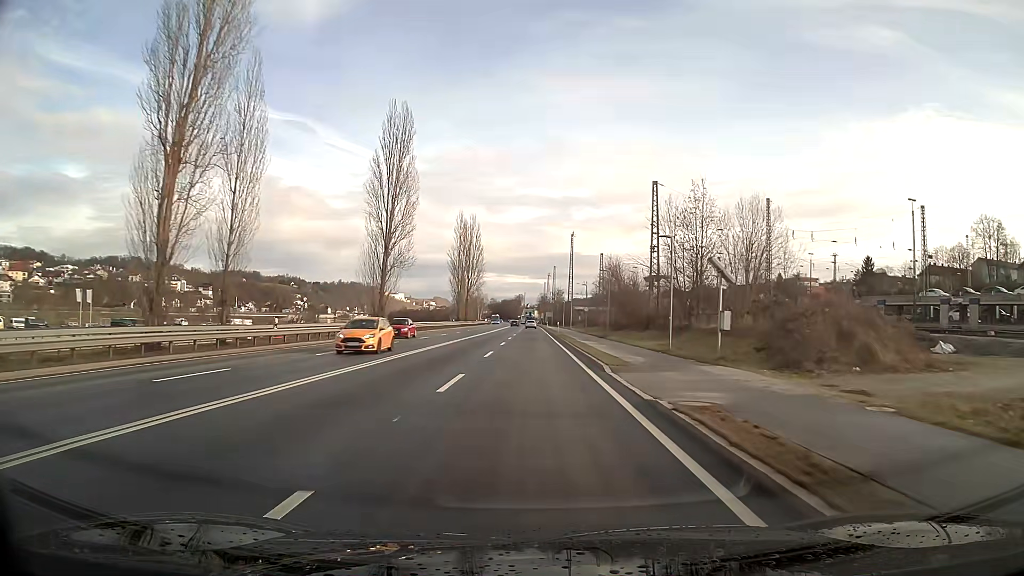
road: primary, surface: asphalt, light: Day
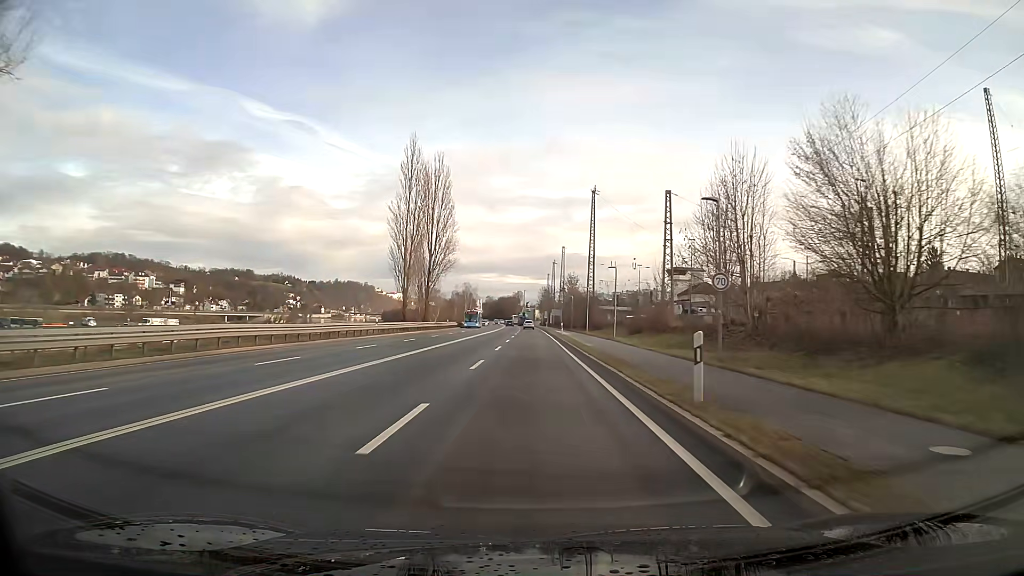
(0.0, +54.3) m; 0°
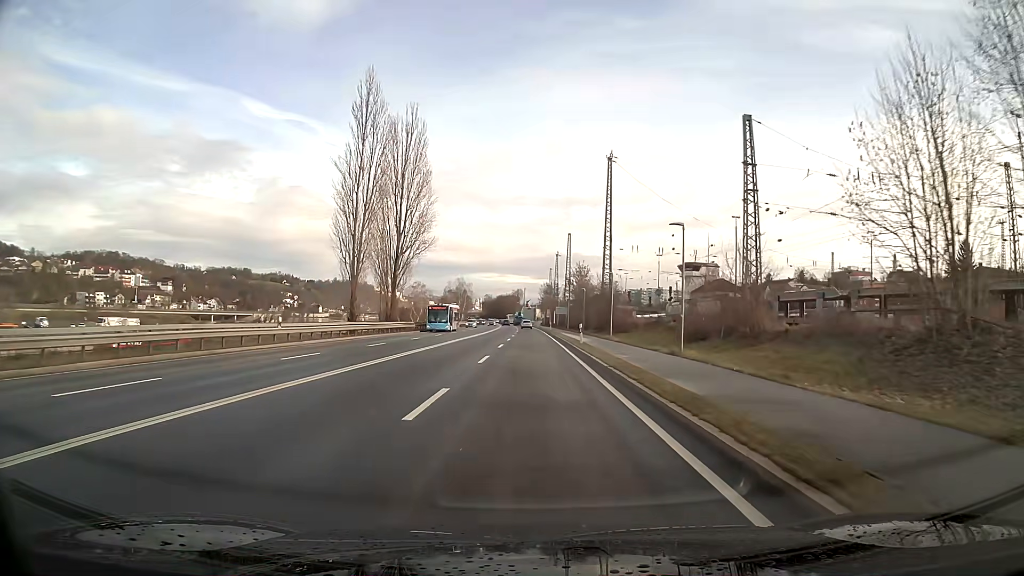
(0.0, +21.8) m; 0°
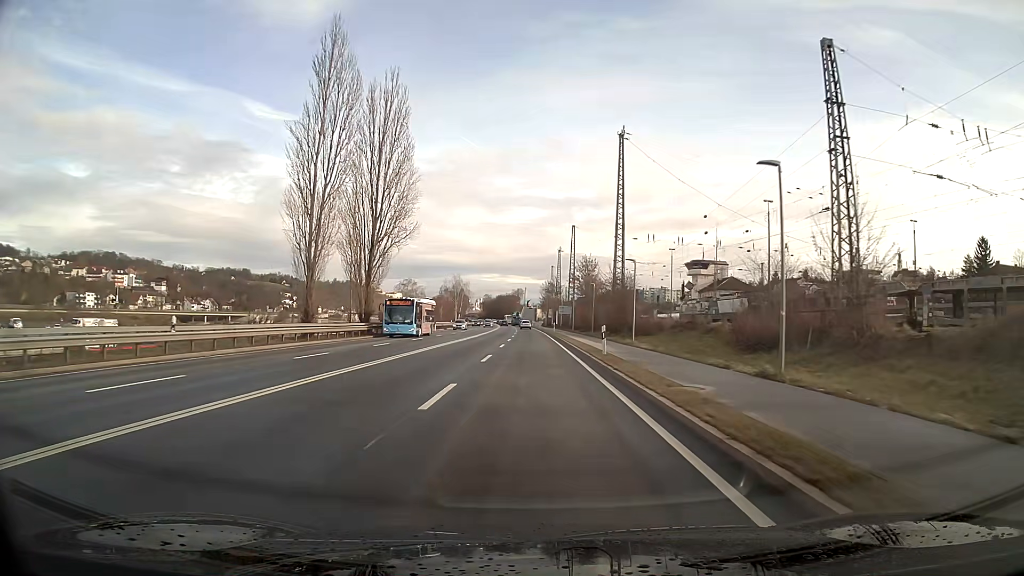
(0.0, +10.9) m; 0°
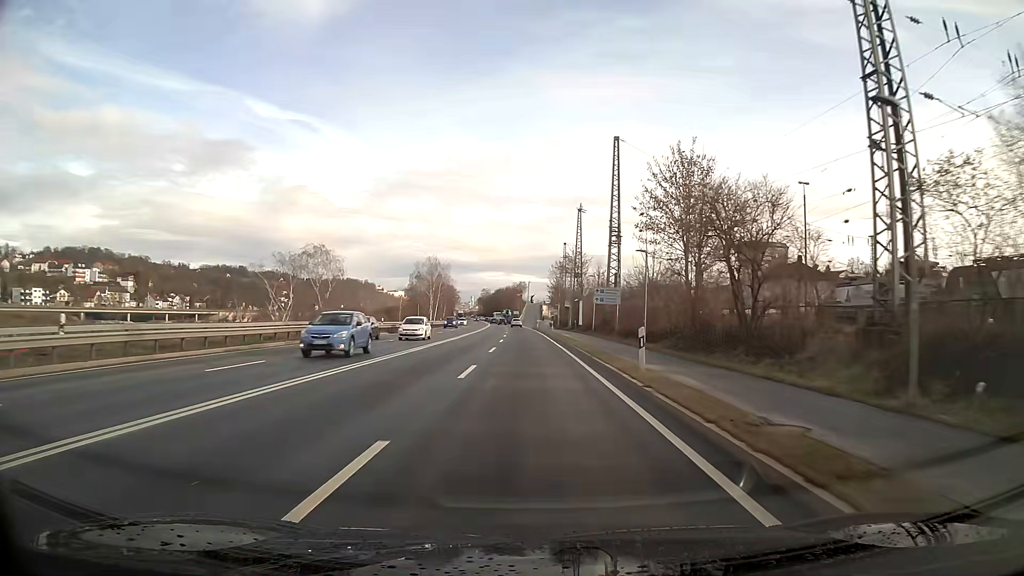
(-0.2, +55.1) m; -1°
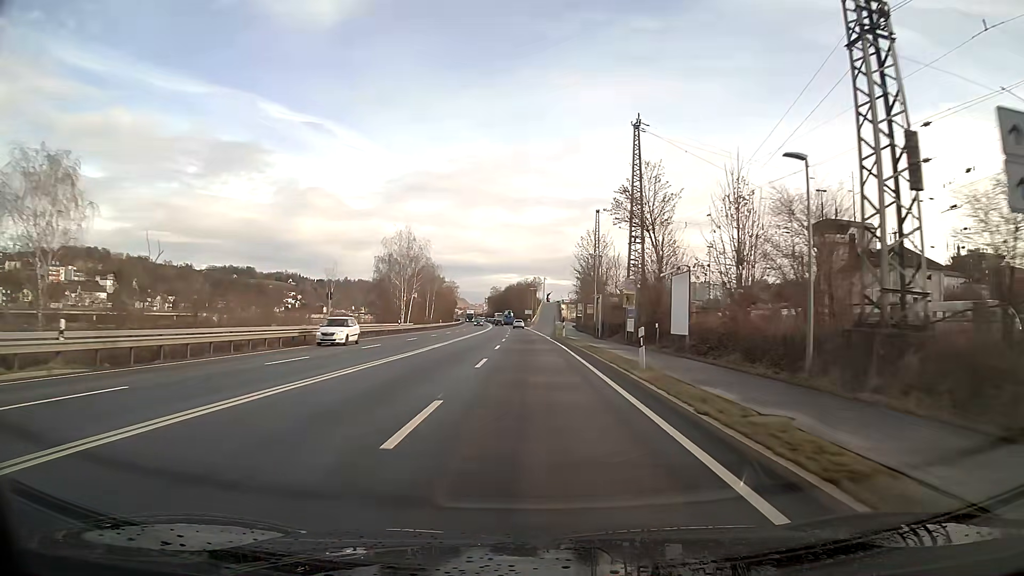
(-0.5, +44.6) m; -1°
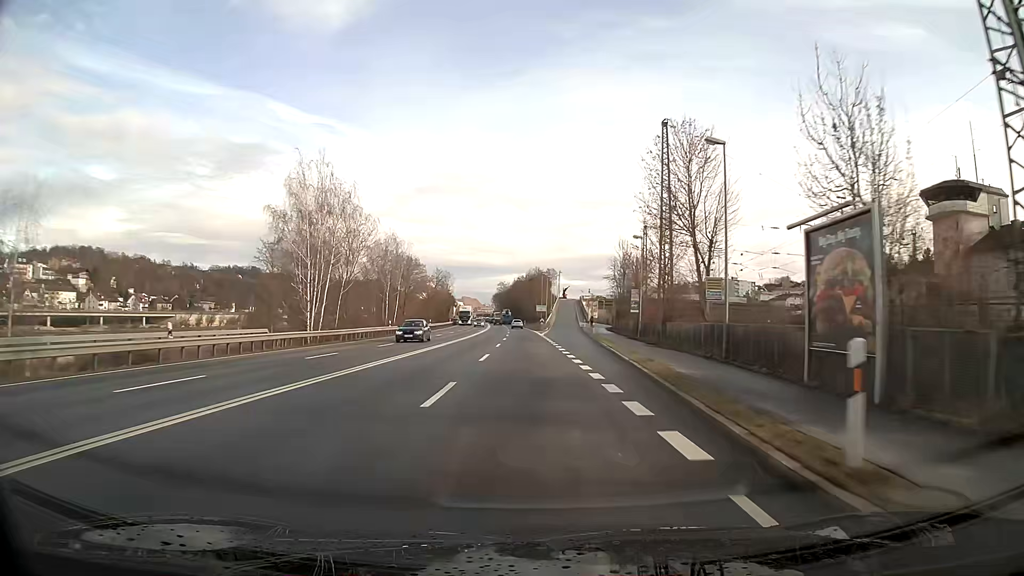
(-0.5, +44.9) m; -1°
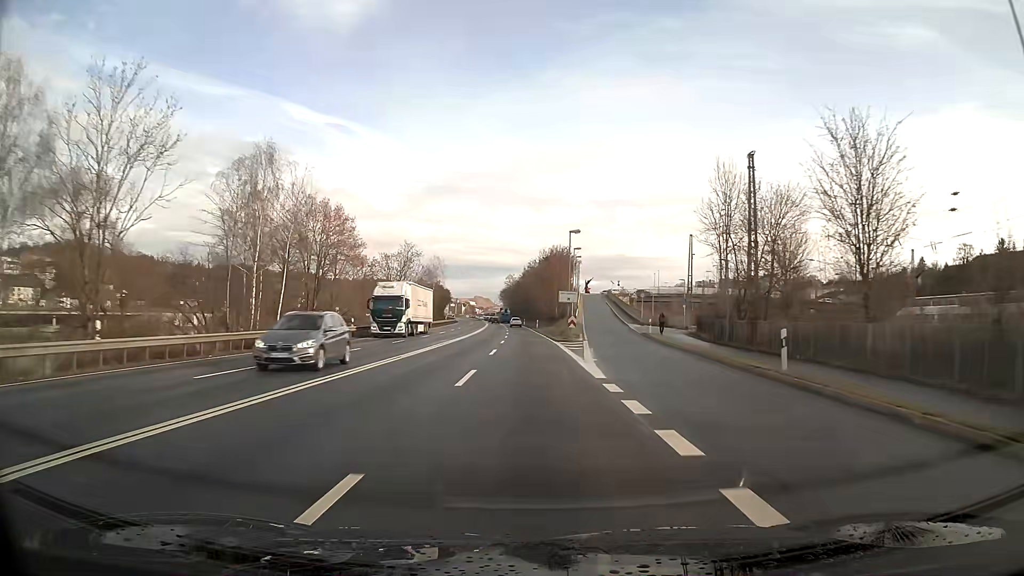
(-0.3, +45.1) m; -1°
